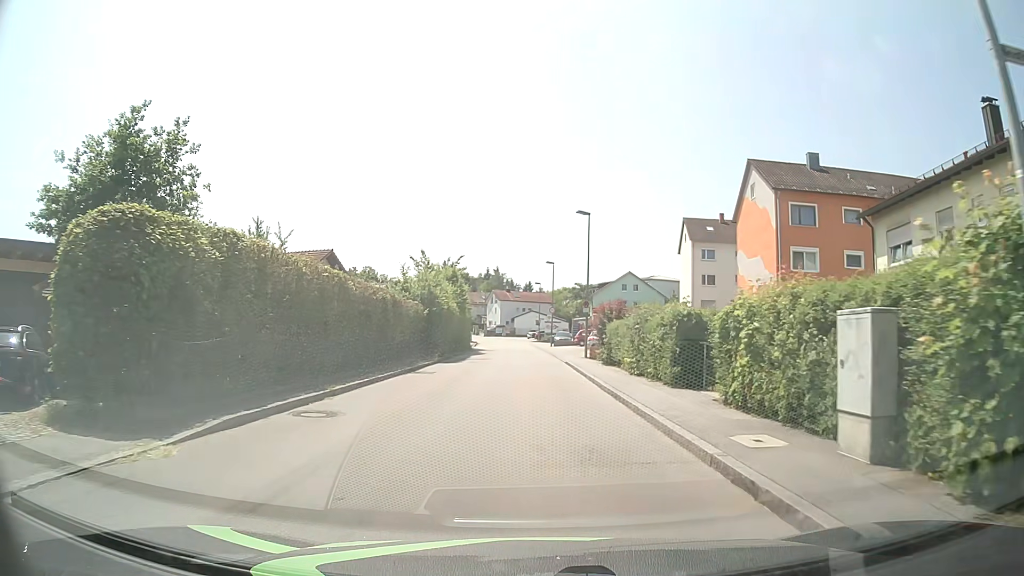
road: unclassified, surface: asphalt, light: Day
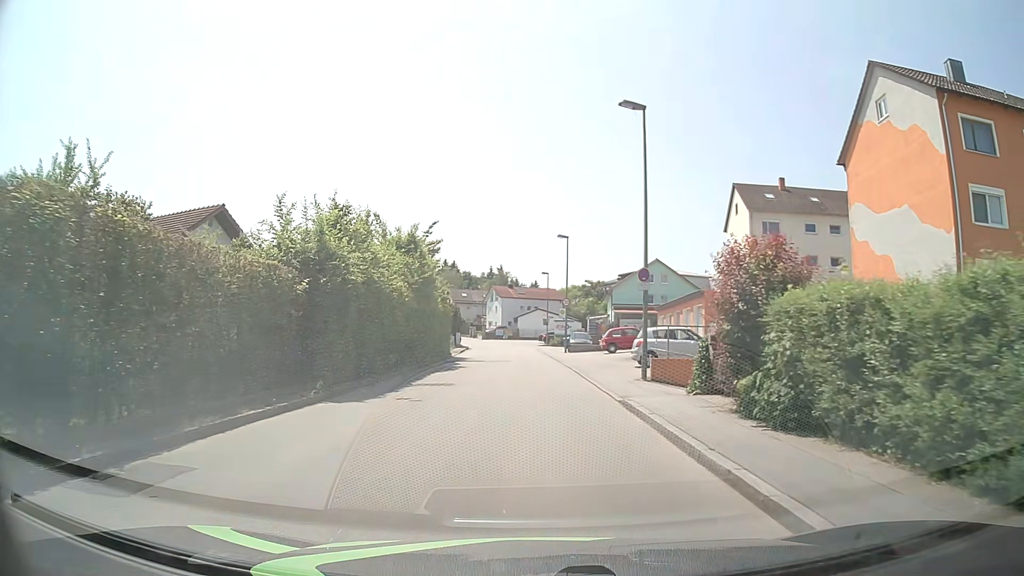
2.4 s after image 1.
(-0.1, +18.5) m; -1°
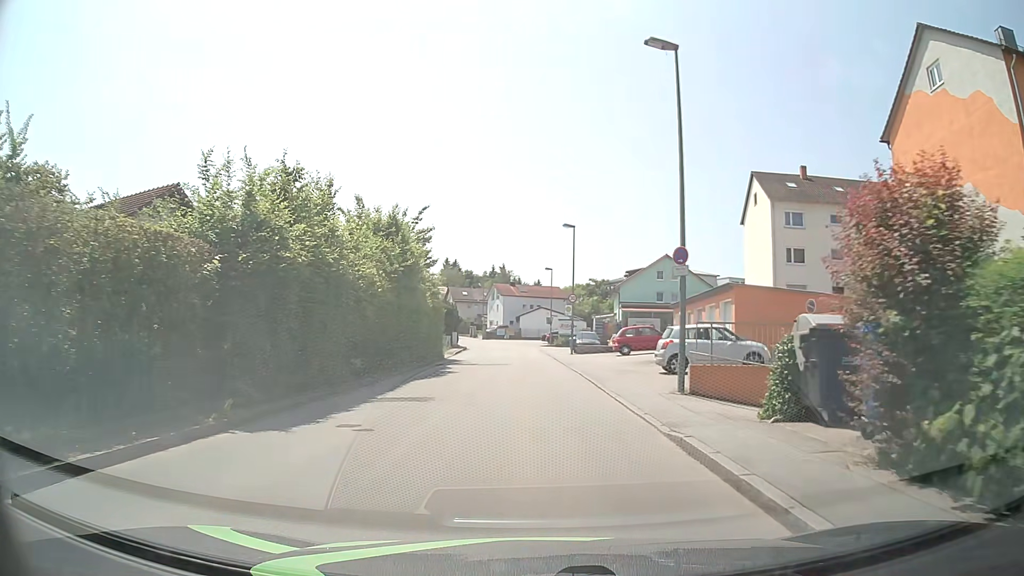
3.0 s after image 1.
(0.0, +4.6) m; 0°
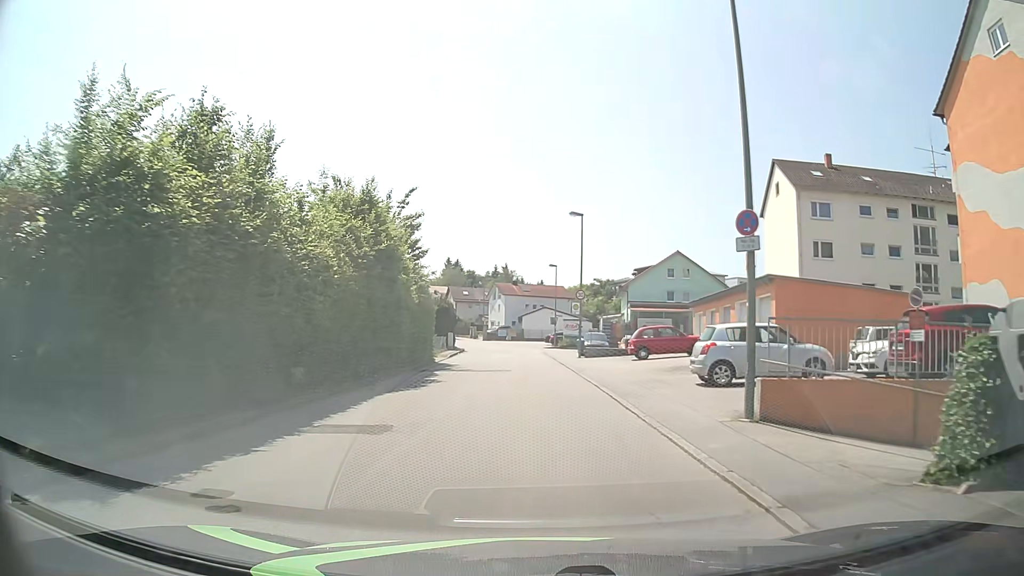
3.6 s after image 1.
(0.0, +4.6) m; 0°
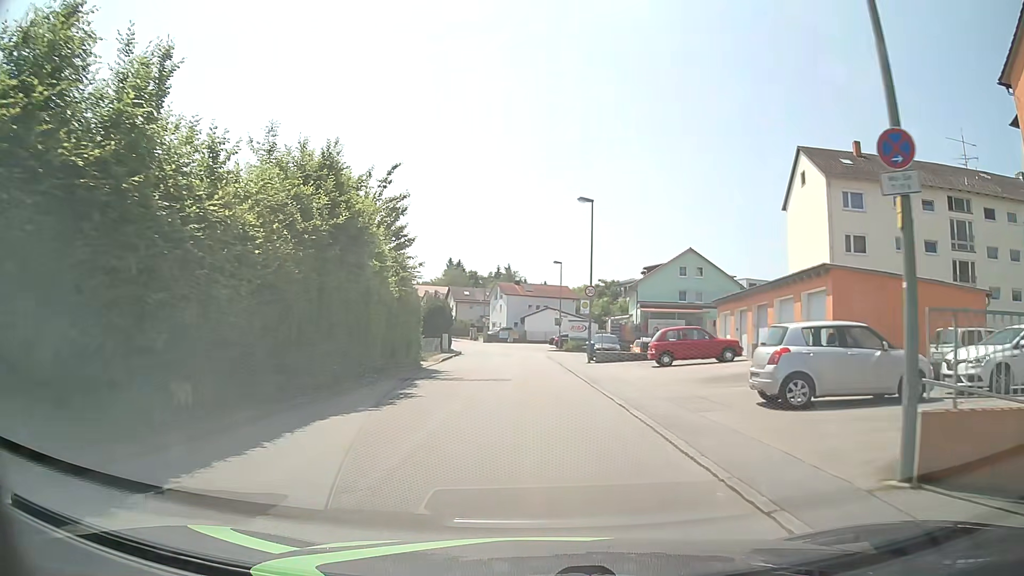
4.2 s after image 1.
(0.0, +4.6) m; 0°
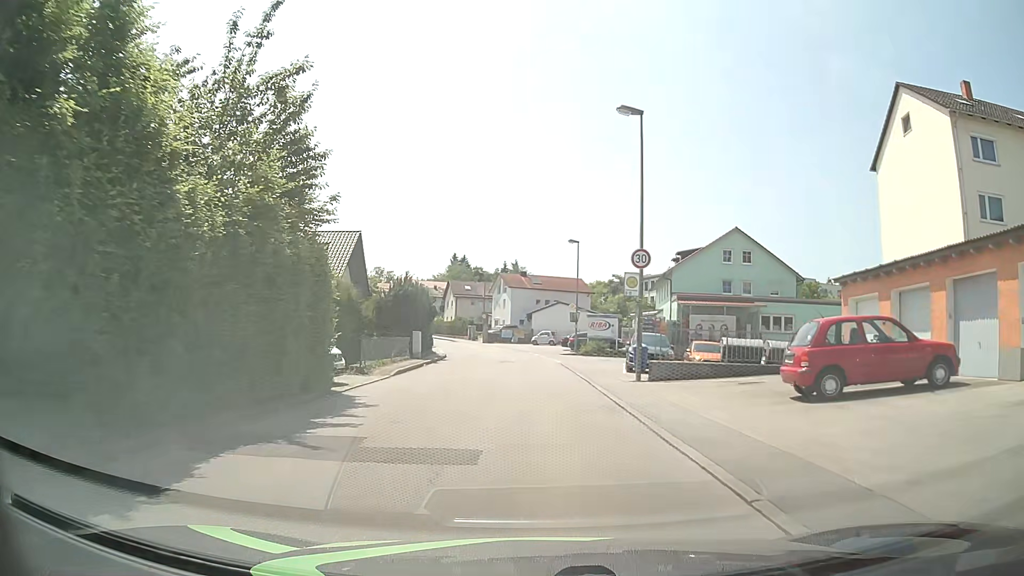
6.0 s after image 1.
(0.0, +13.8) m; -1°
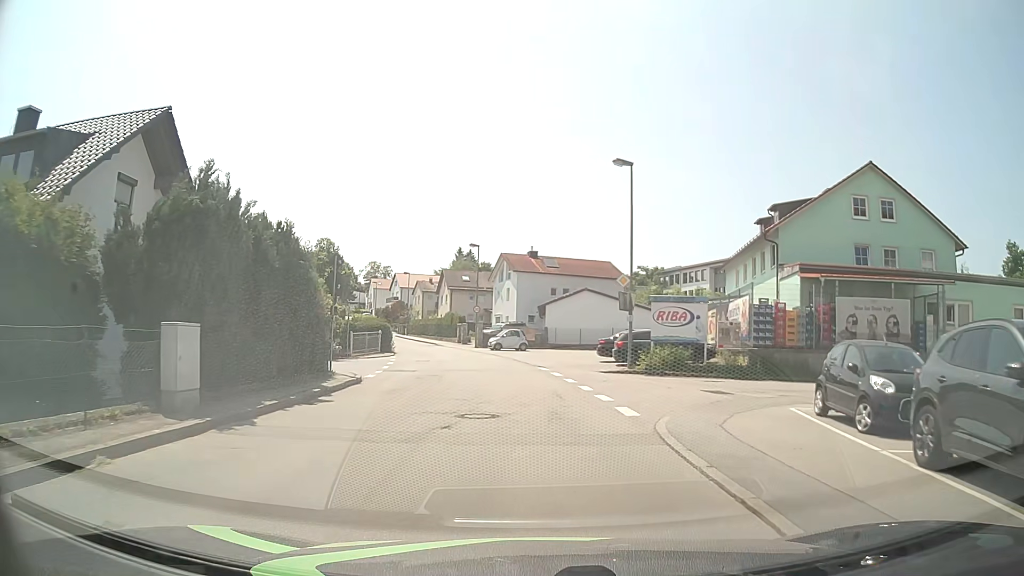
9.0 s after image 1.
(-0.1, +23.1) m; -1°
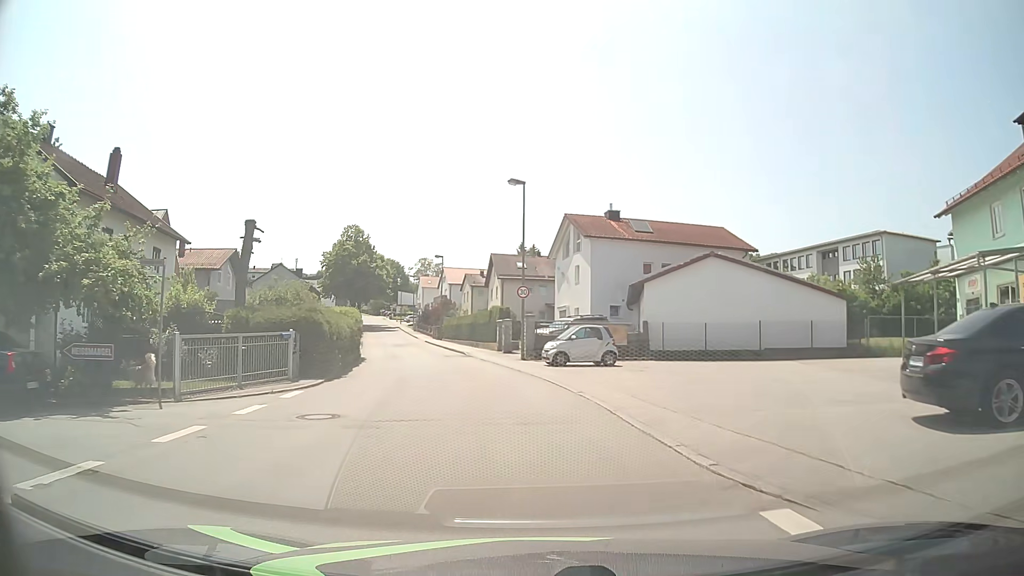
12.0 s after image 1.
(-1.0, +23.1) m; -6°
